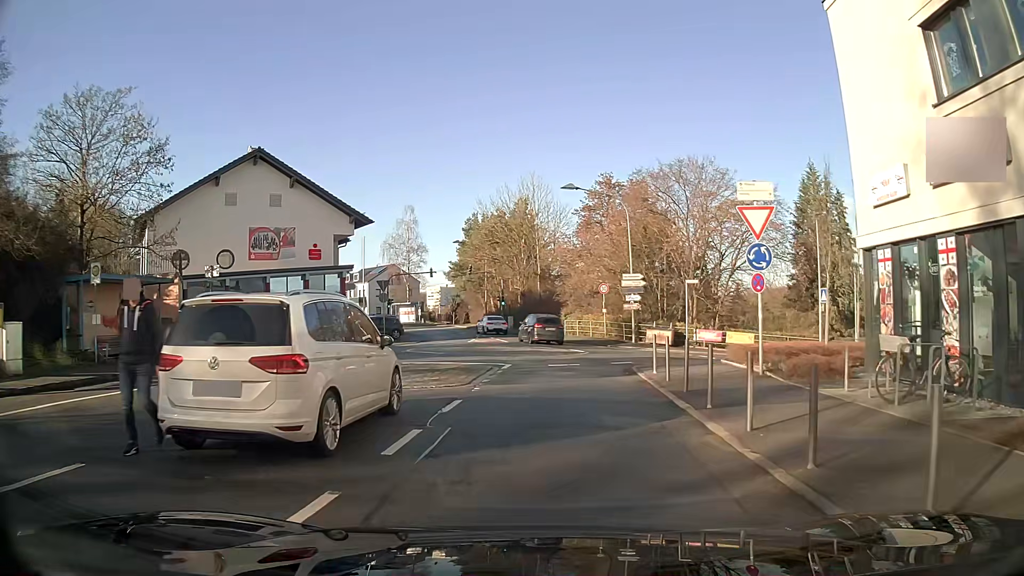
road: unclassified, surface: asphalt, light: Day
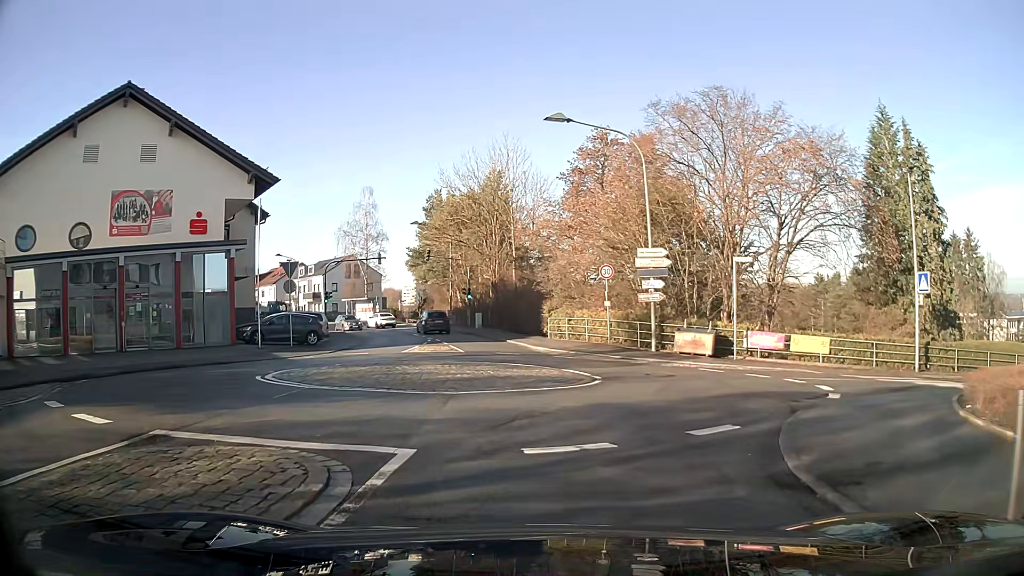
(+0.1, +12.6) m; +1°
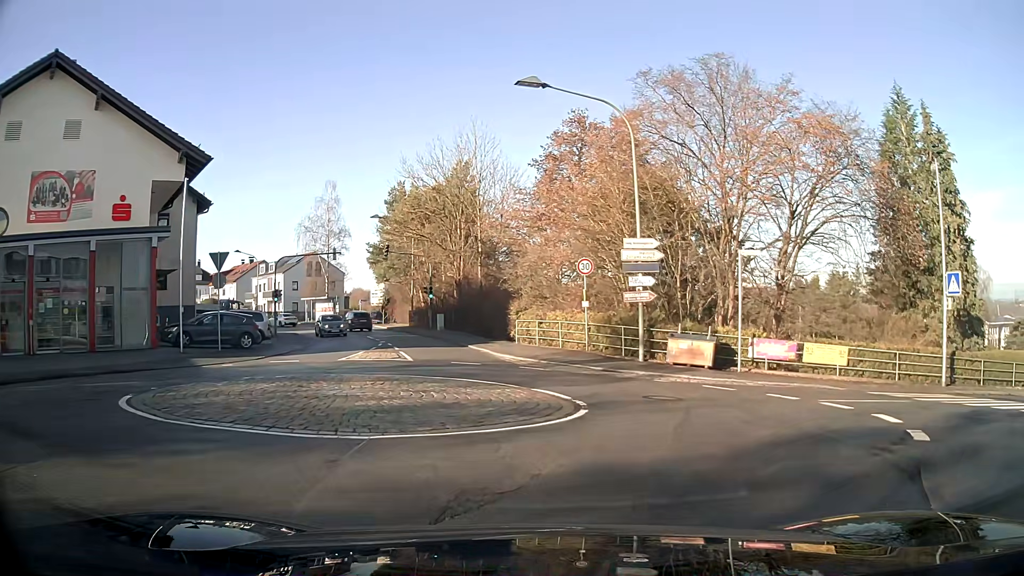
(+0.1, +4.2) m; +4°
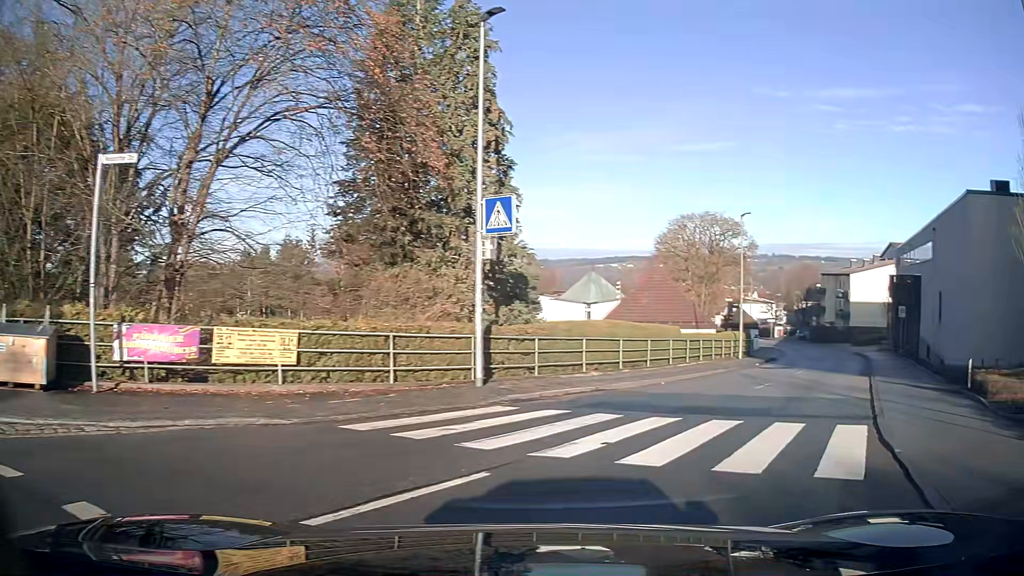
(+3.9, +9.6) m; +49°
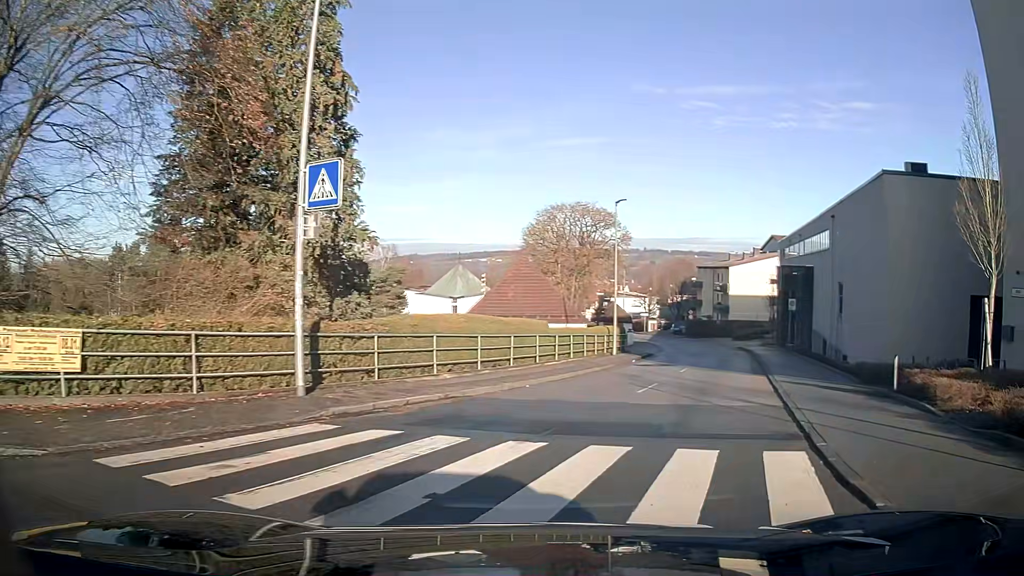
(+0.2, +2.8) m; +10°
